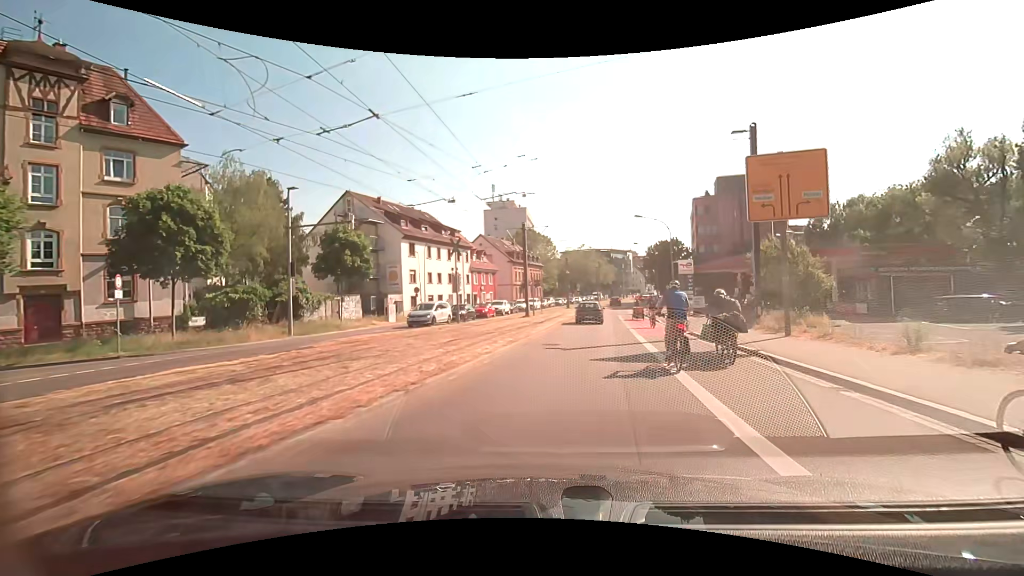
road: secondary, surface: asphalt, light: Day
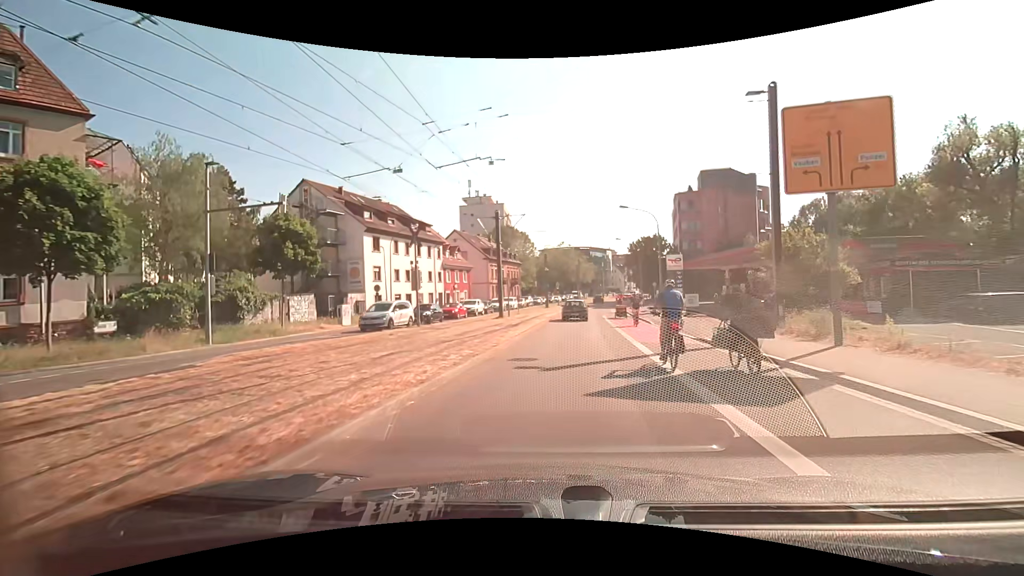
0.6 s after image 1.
(+0.1, +4.7) m; +2°
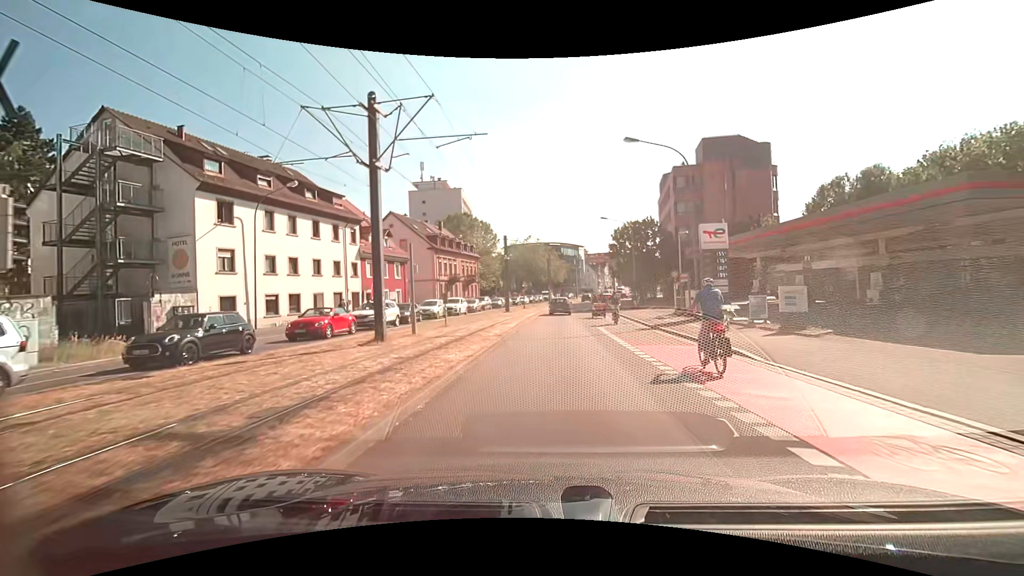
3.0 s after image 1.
(+0.8, +19.5) m; +3°
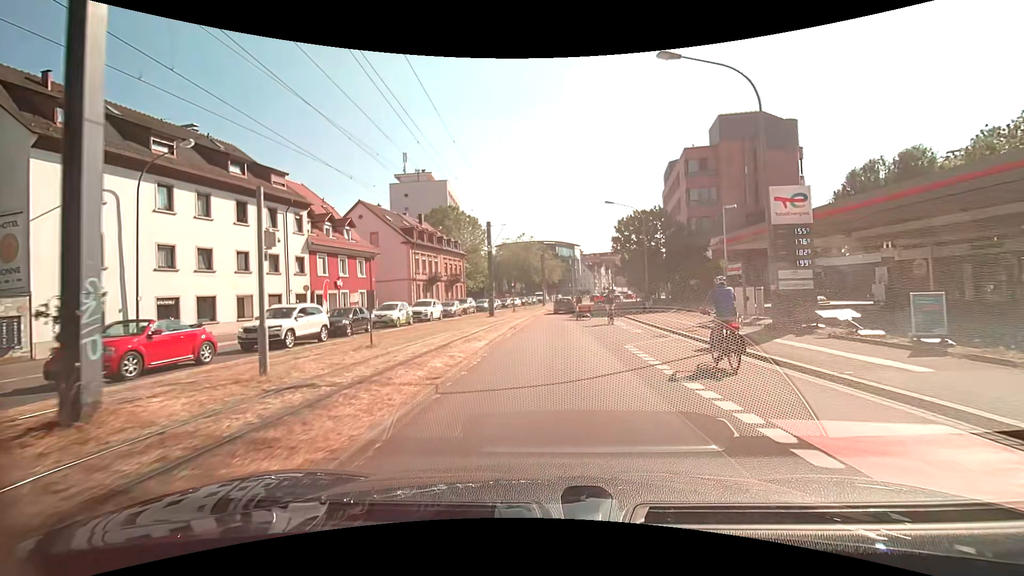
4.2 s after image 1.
(+0.1, +9.3) m; +1°
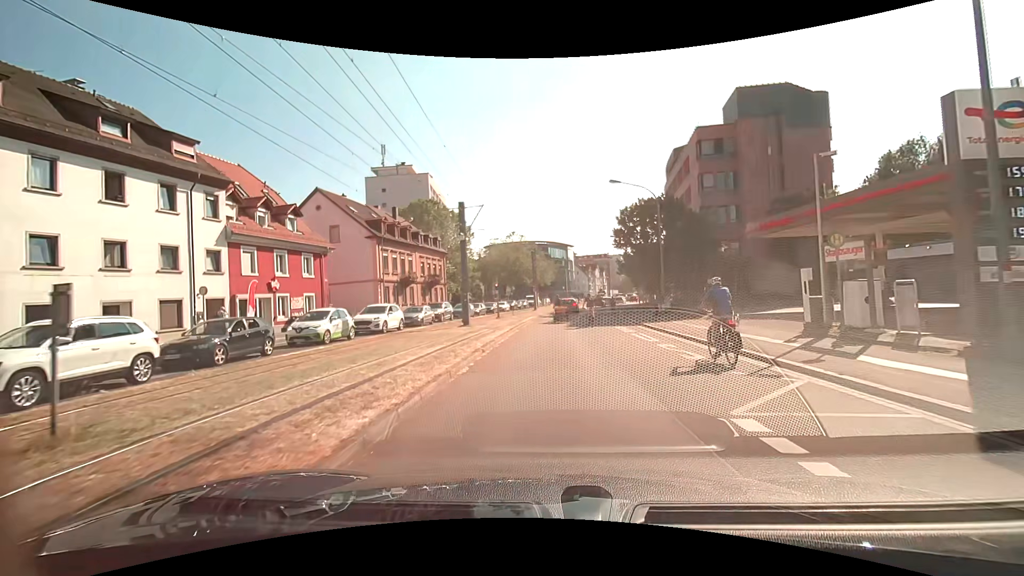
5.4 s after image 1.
(+0.1, +8.8) m; 0°
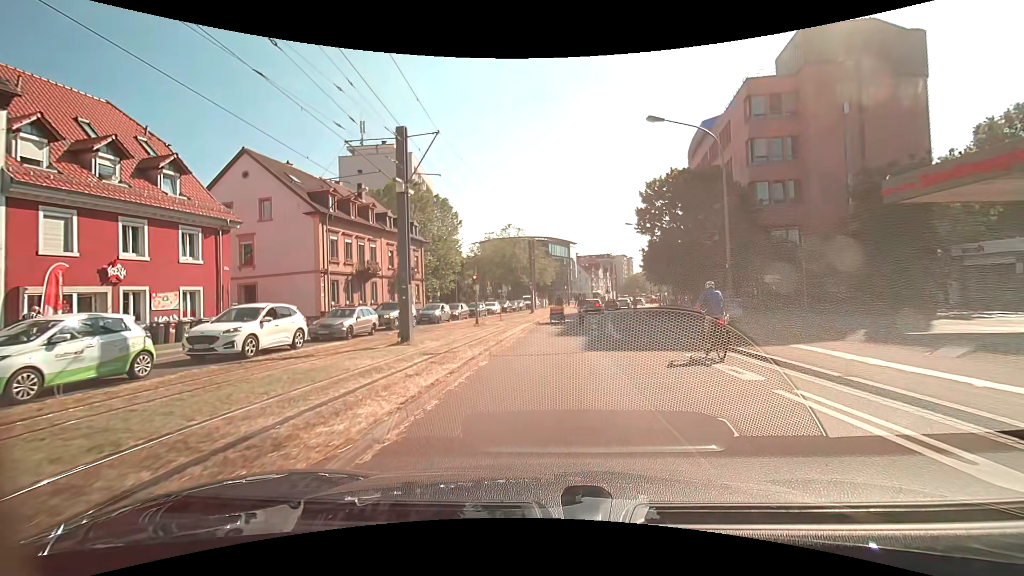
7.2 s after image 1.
(+0.2, +12.5) m; 0°
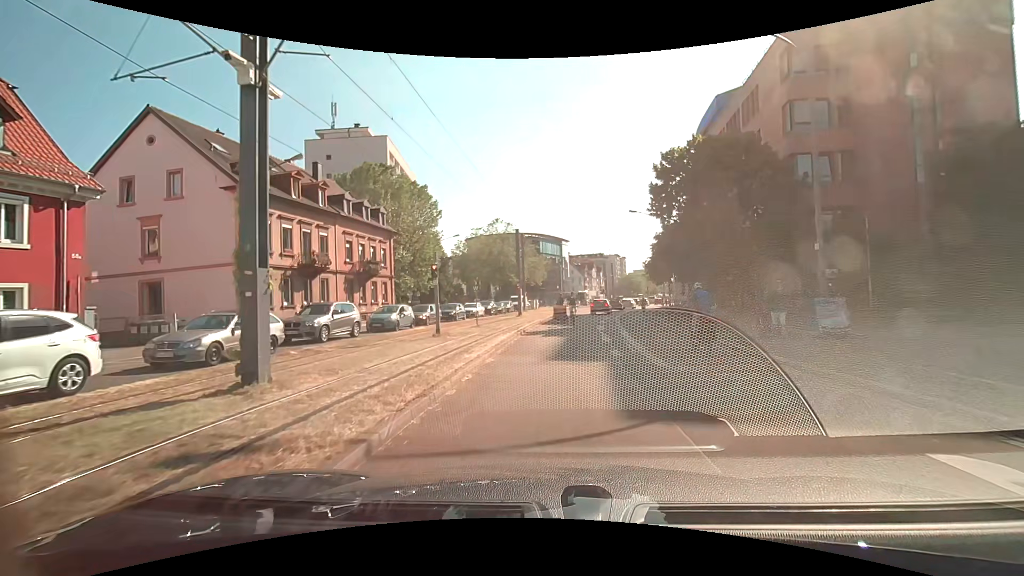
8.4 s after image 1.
(+0.1, +8.2) m; +1°
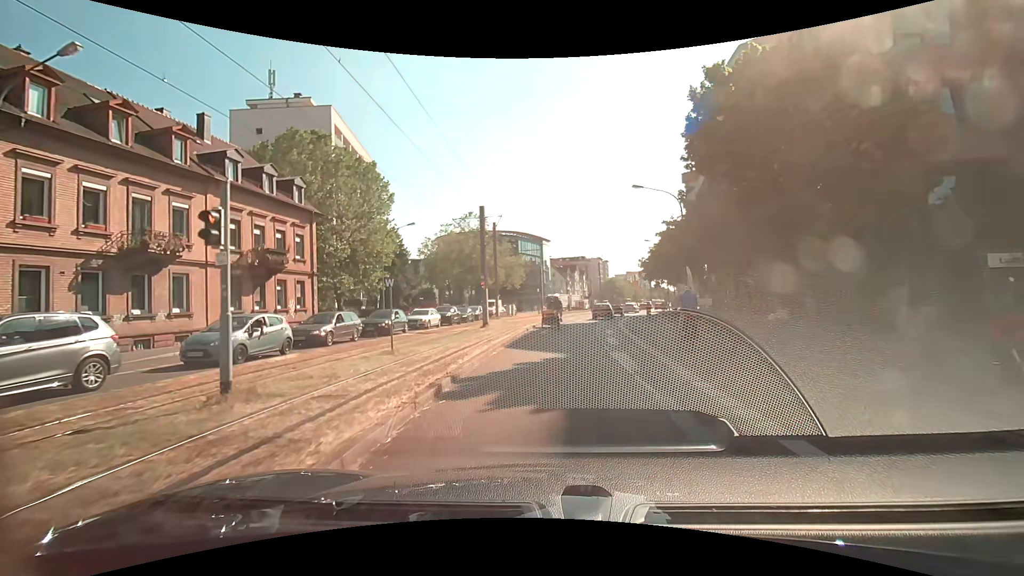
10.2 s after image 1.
(+0.3, +12.2) m; +3°
(0, +10) (+1, +20) (+2, +30) (+4, +40) (+5, +50) (+8, +59) (+10, +69) (+13, +79) (+15, +88) (+18, +98) m
